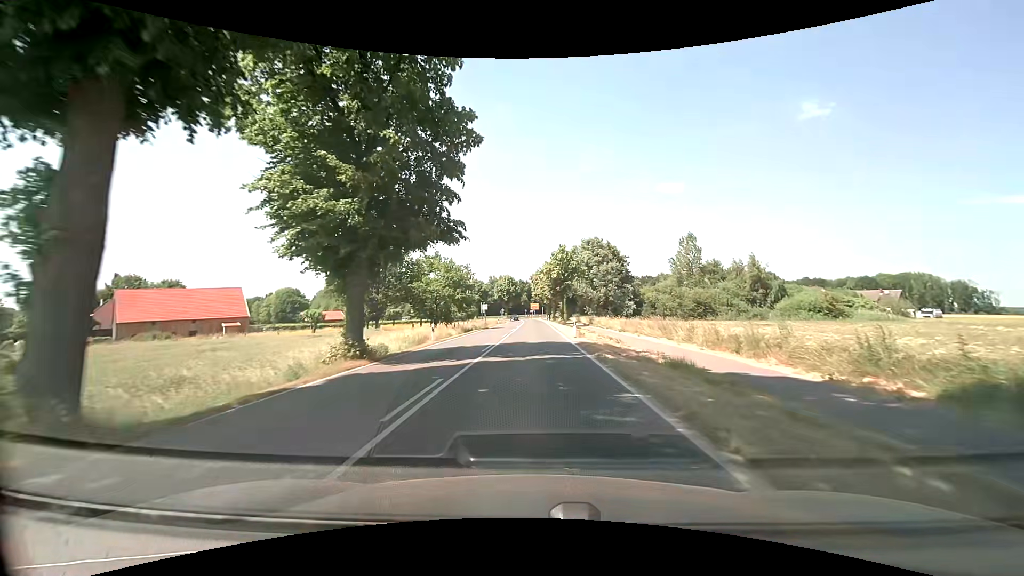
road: secondary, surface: asphalt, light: Day
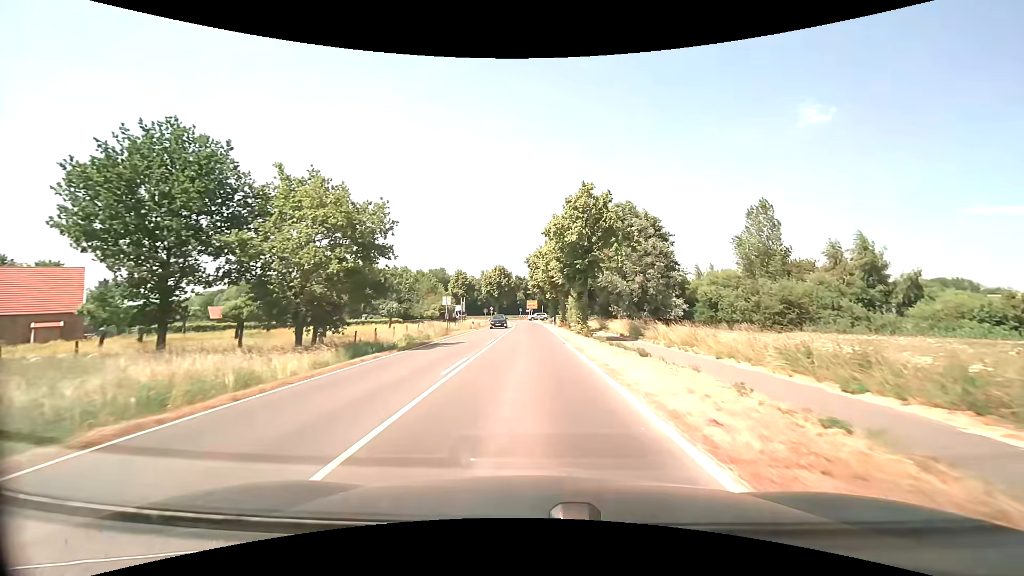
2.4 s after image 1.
(-0.1, +30.8) m; 0°
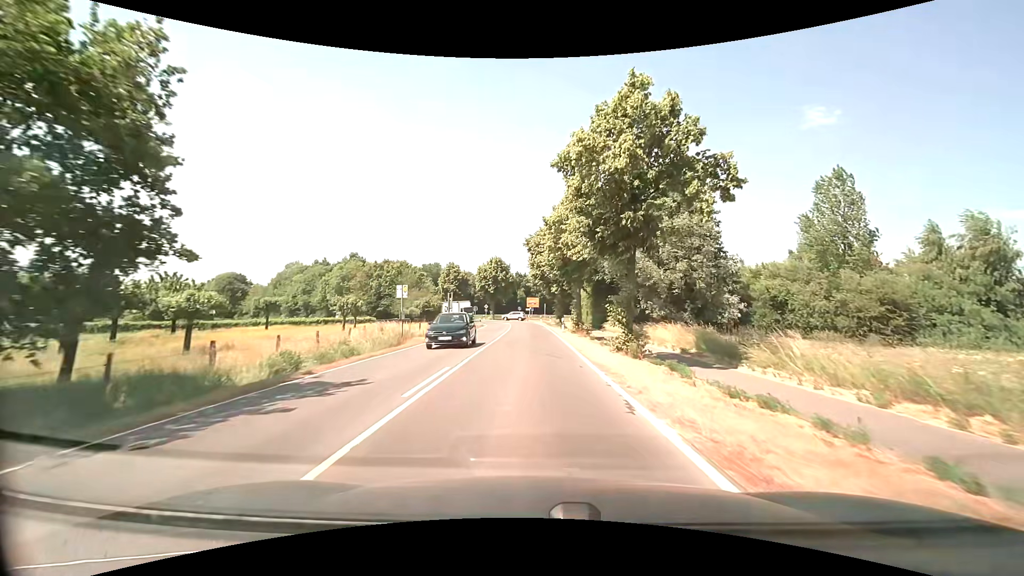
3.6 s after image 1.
(0.0, +15.2) m; 0°
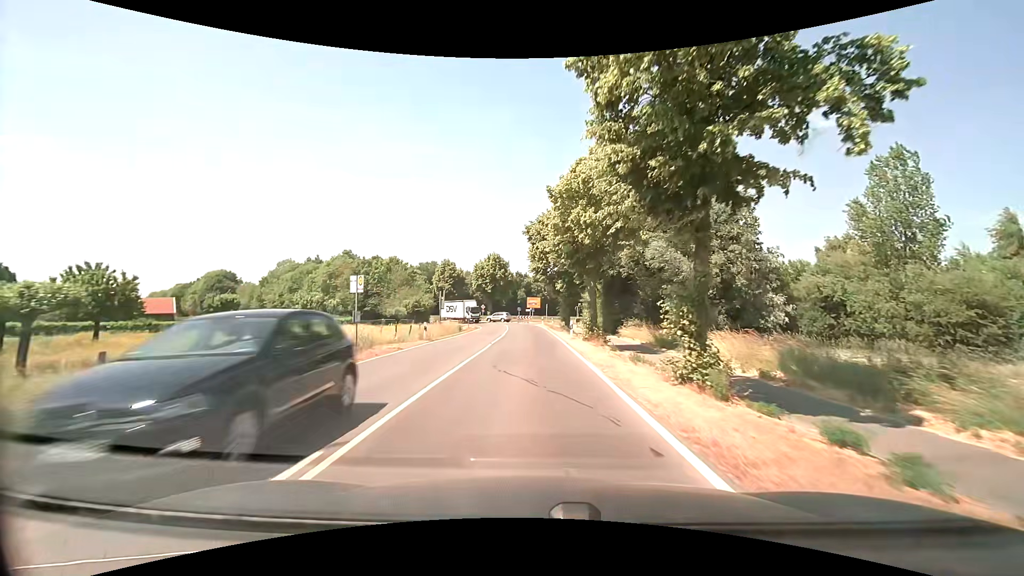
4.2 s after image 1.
(0.0, +7.5) m; 0°
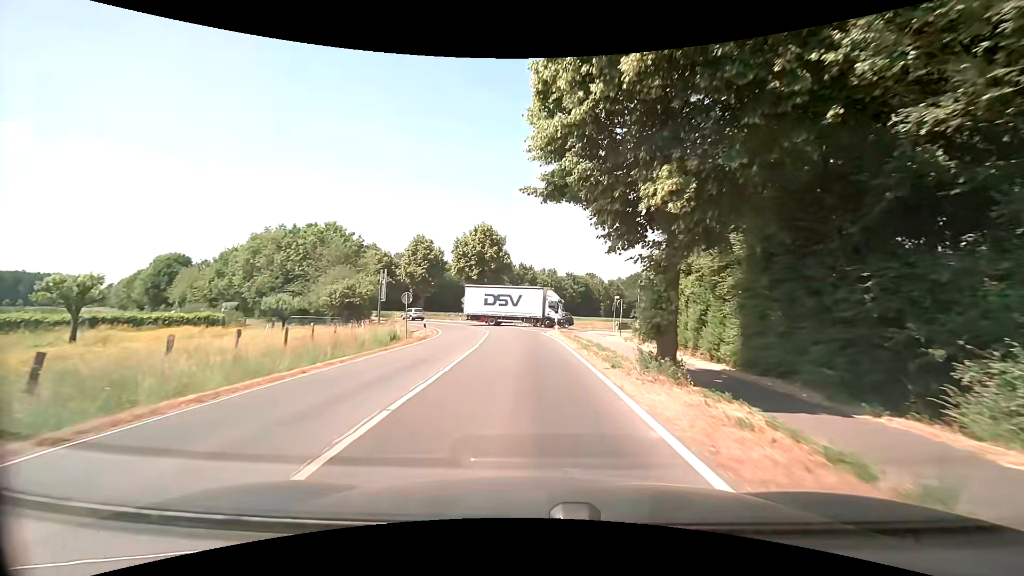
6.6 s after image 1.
(0.0, +29.1) m; 0°
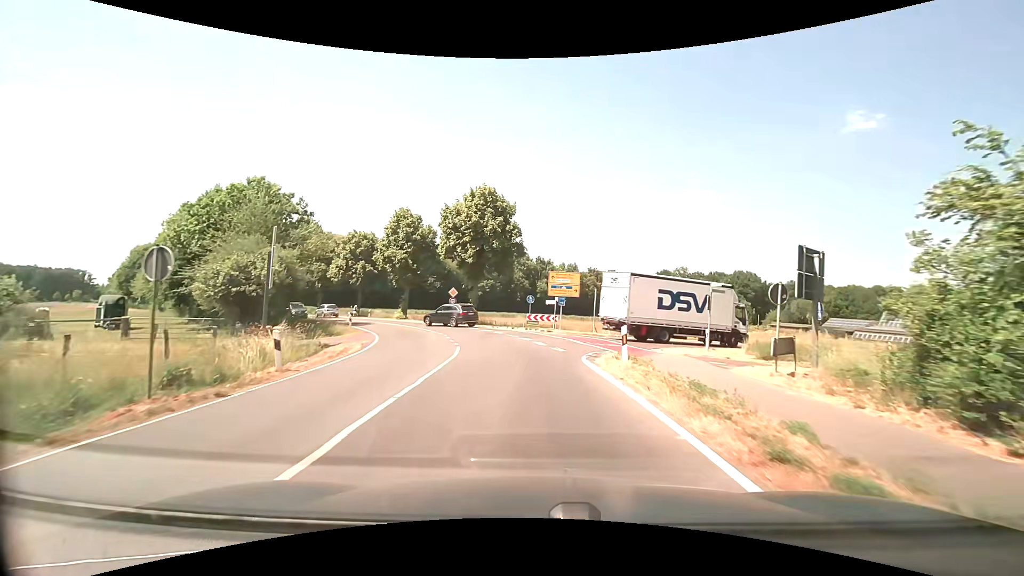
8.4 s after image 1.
(-0.2, +19.5) m; -2°
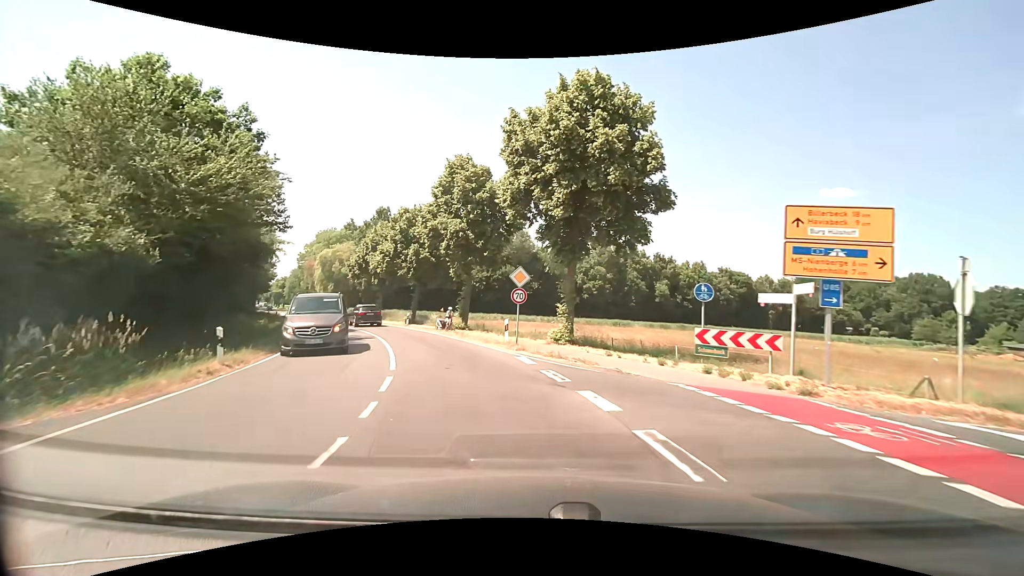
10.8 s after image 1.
(-1.7, +23.0) m; -11°
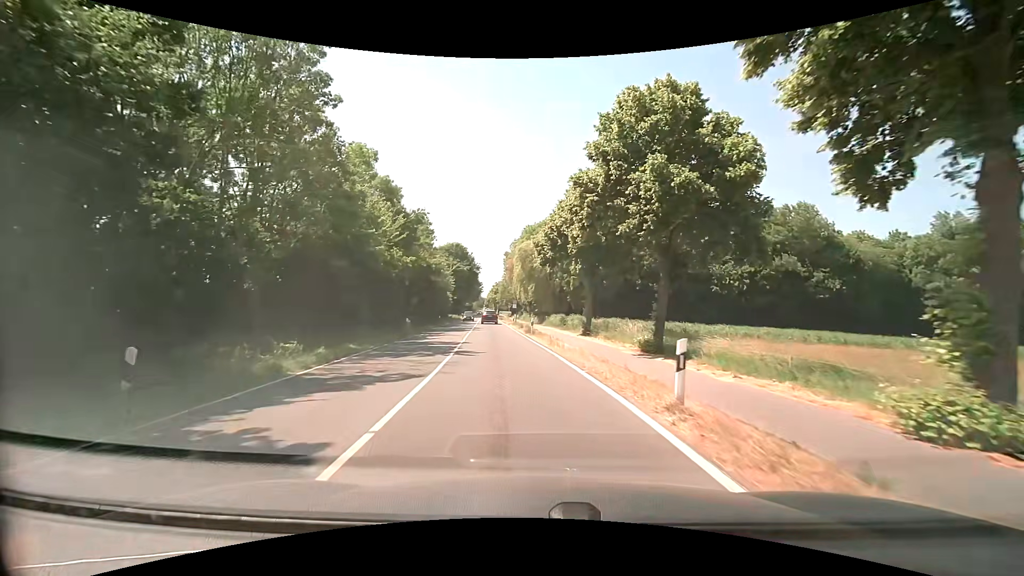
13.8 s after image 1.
(-7.9, +29.0) m; -25°
(0, +10) (-1, +20) (-2, +30) (-3, +40) (-5, +50) (-6, +60) (-7, +70) (-8, +80) (-9, +90) (-10, +99) m
